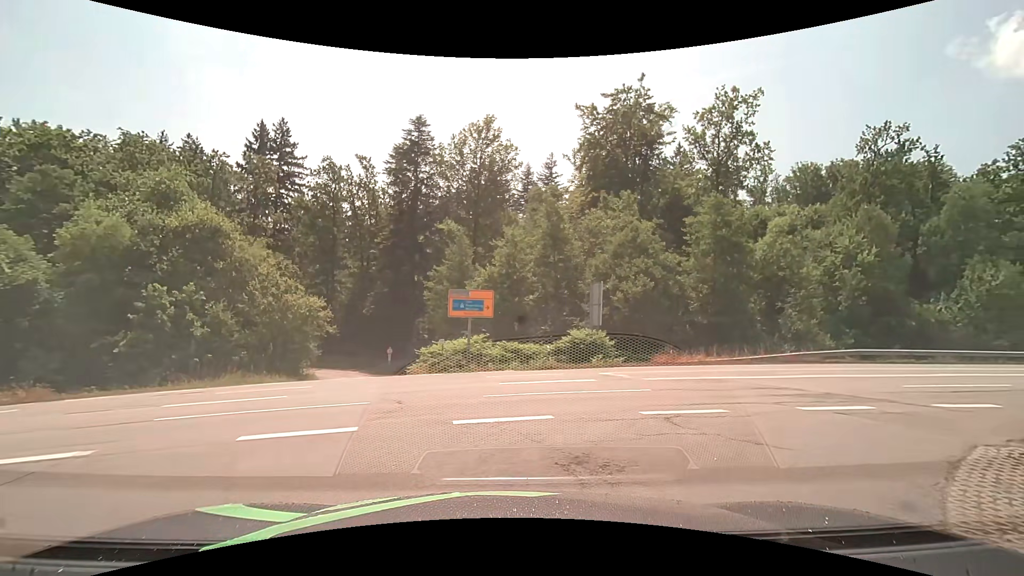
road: residential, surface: asphalt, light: Day
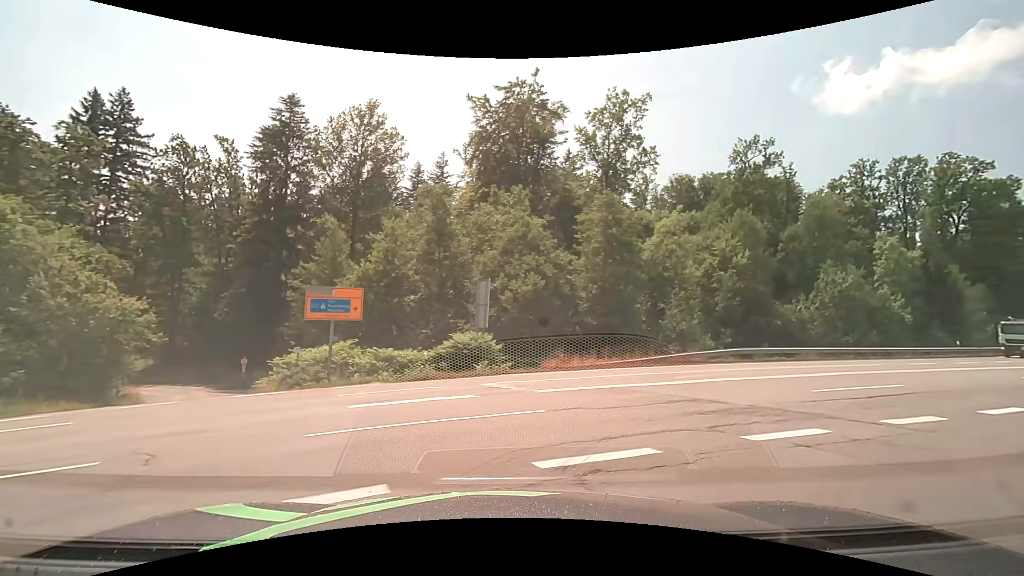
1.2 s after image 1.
(+0.3, +3.4) m; +13°
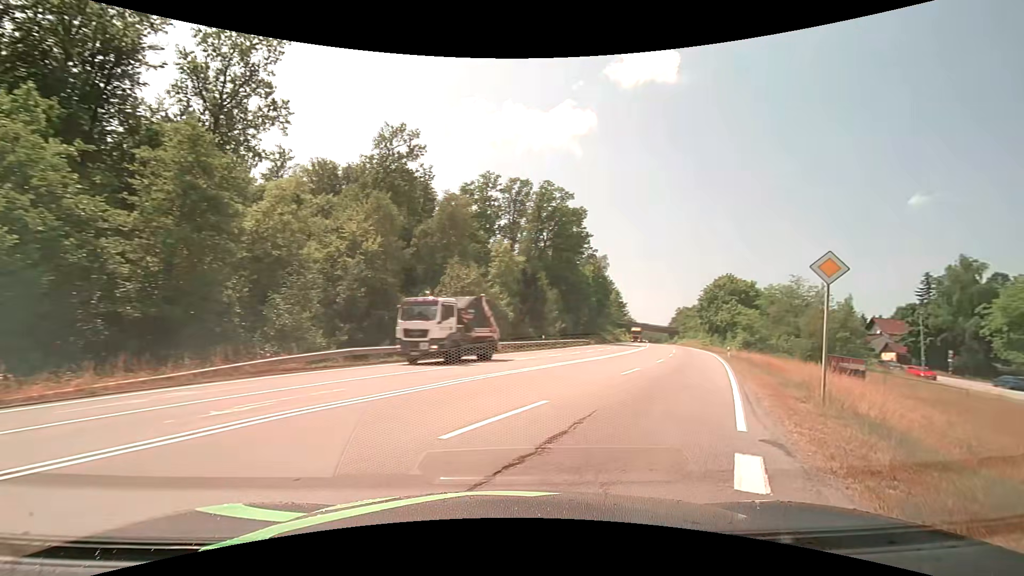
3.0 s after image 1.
(+2.7, +8.0) m; +37°
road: secondary
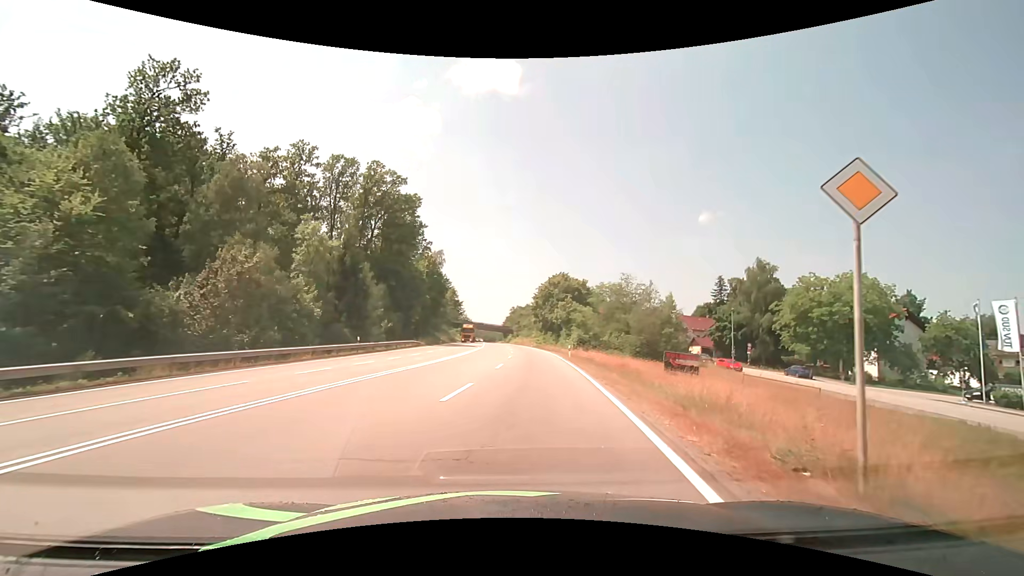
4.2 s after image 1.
(+1.9, +8.0) m; +21°
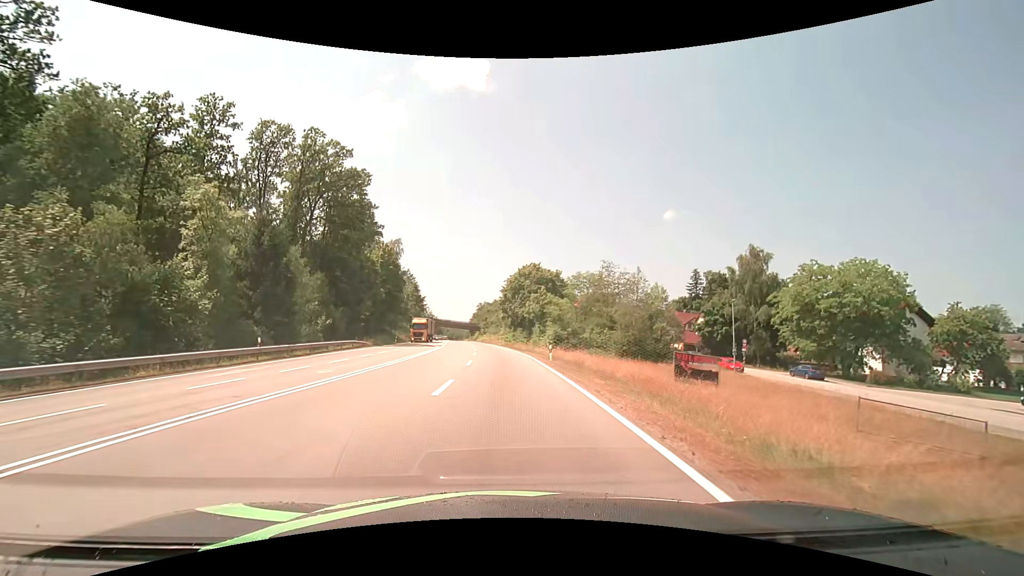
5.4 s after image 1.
(+0.4, +10.7) m; +4°
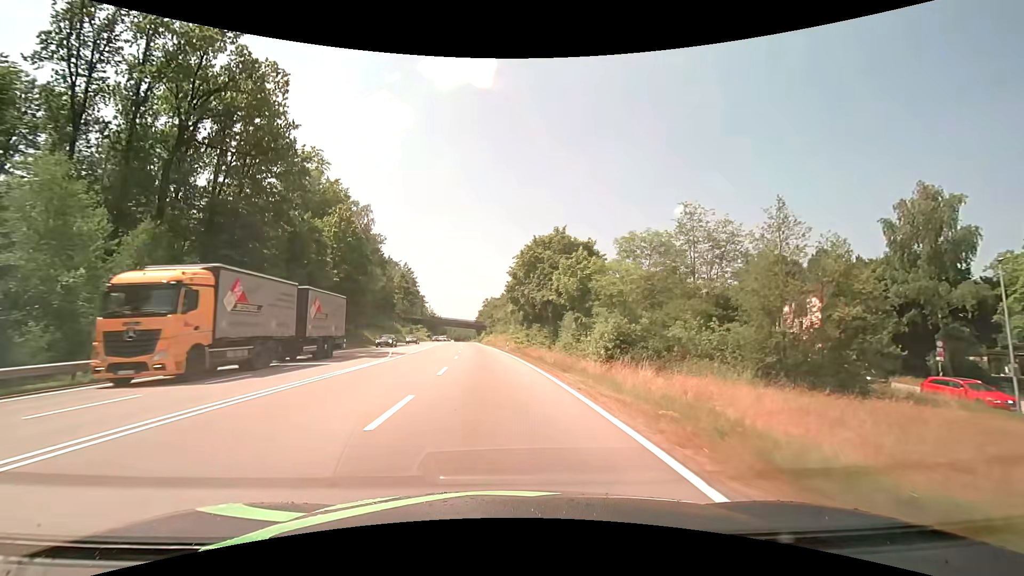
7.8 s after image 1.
(0.0, +29.1) m; -1°
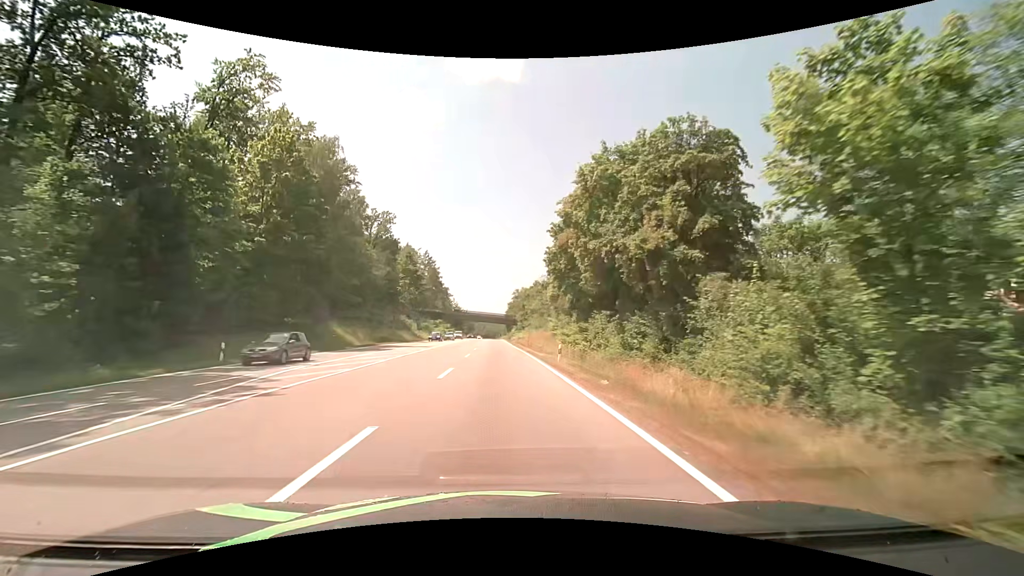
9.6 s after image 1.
(-0.8, +26.9) m; -3°
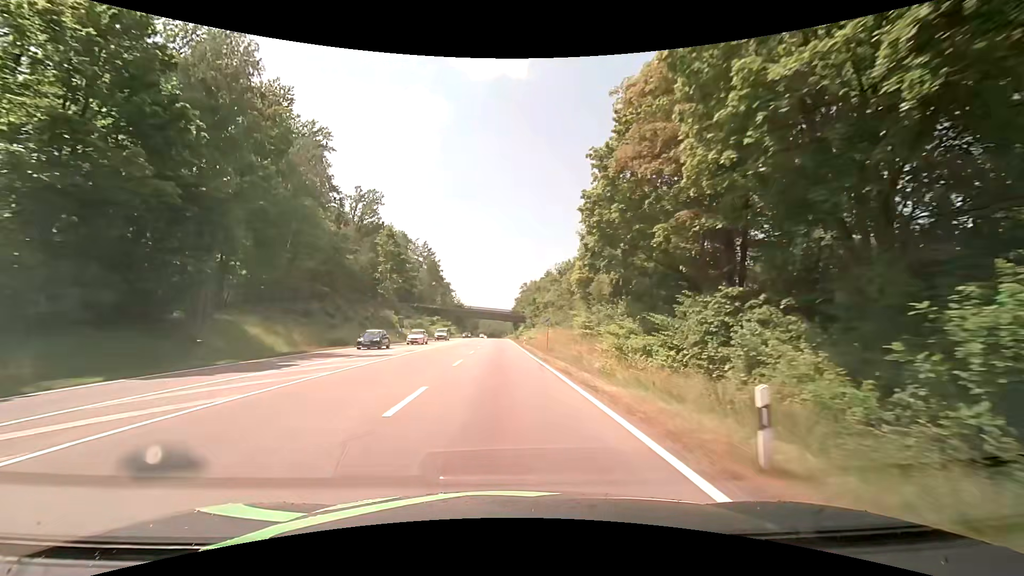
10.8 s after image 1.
(-0.2, +19.1) m; -1°
(0, +10) (0, +20) (0, +30) (0, +40) (0, +50) (0, +60) (0, +70) (-1, +80) (-1, +90) (-1, +100) m
